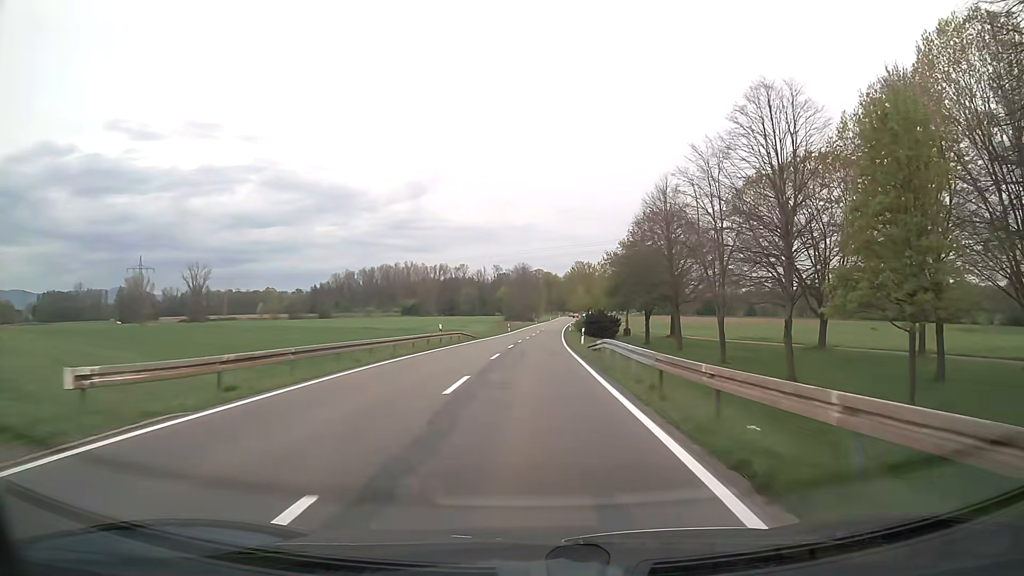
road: secondary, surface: asphalt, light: Day
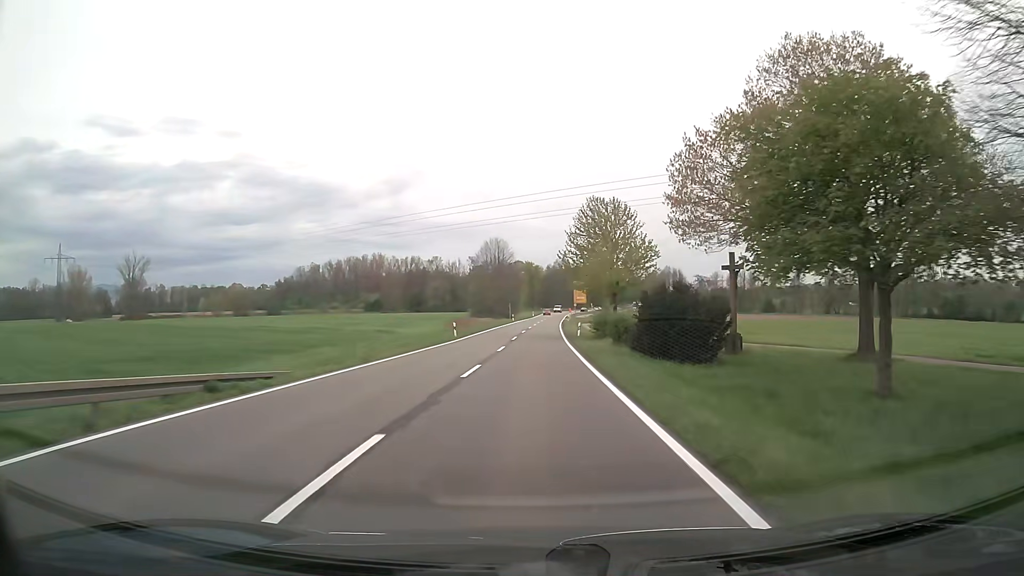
(+0.8, +44.4) m; +2°
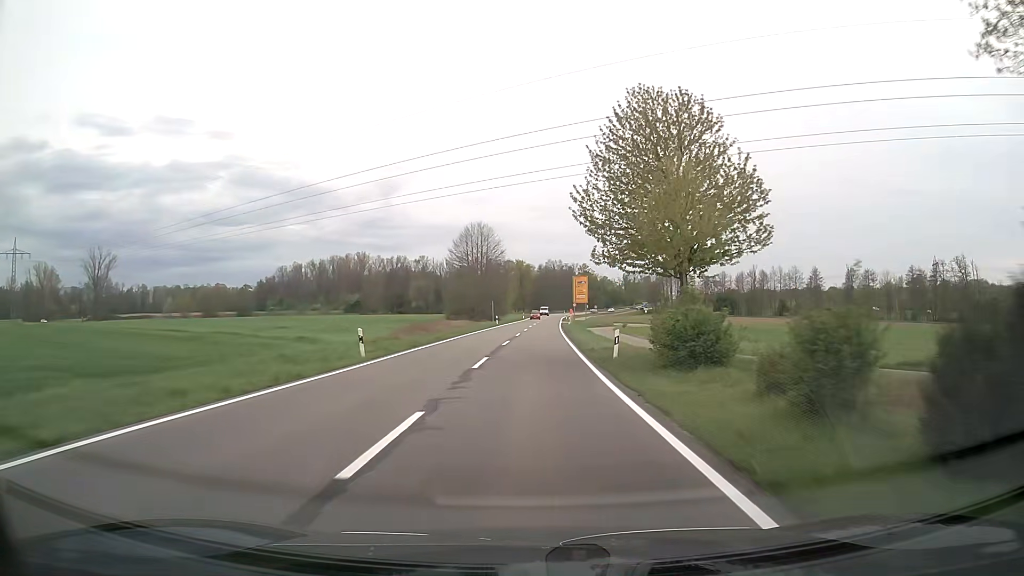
(+0.2, +22.4) m; +1°
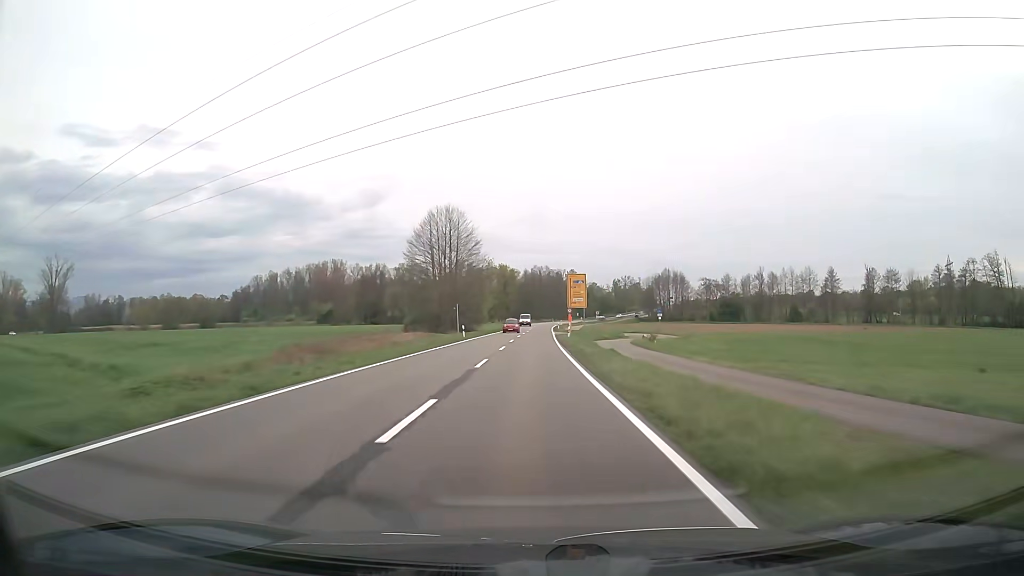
(+0.2, +22.5) m; +1°
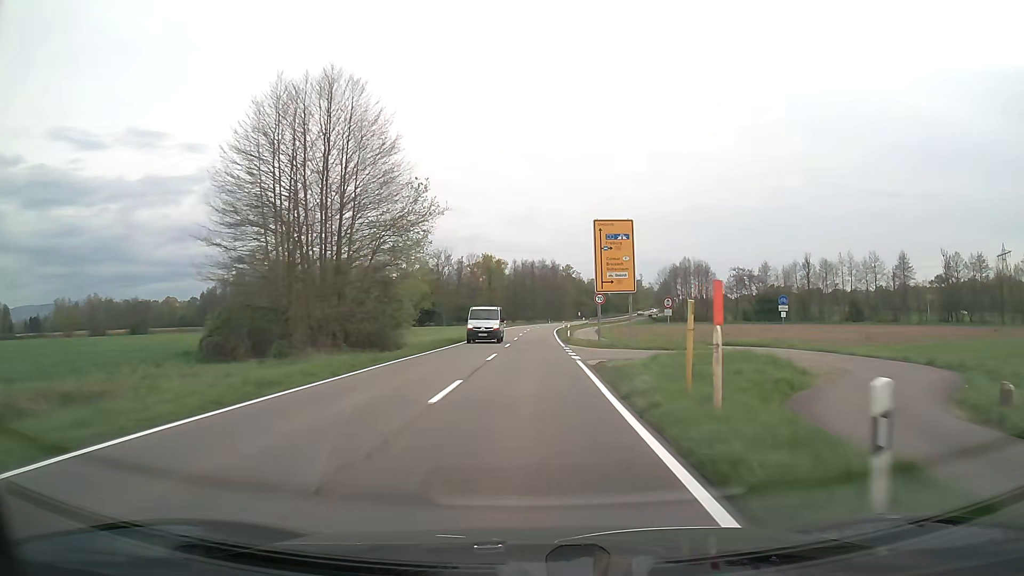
(+0.5, +44.9) m; +1°
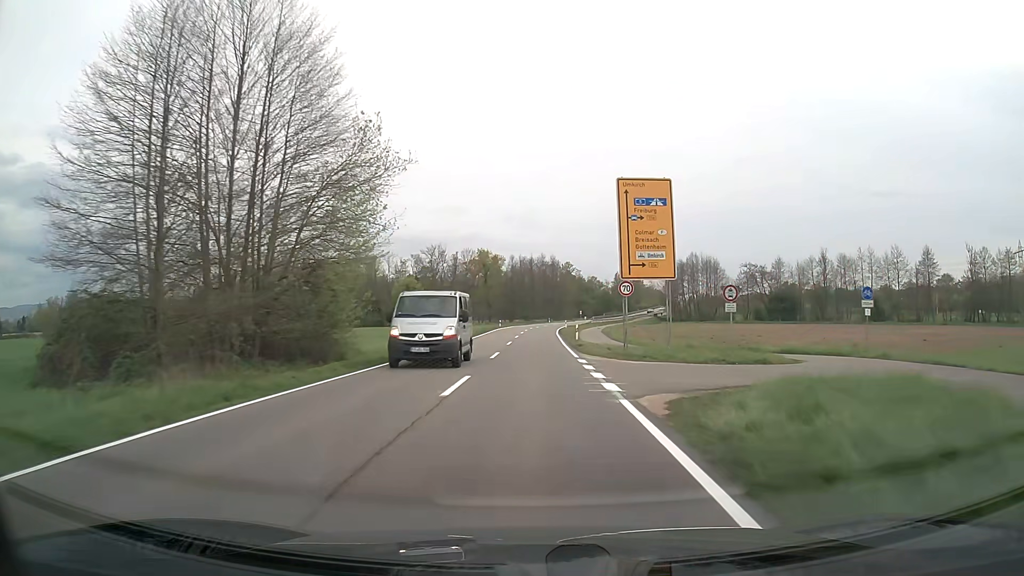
(0.0, +11.2) m; 0°
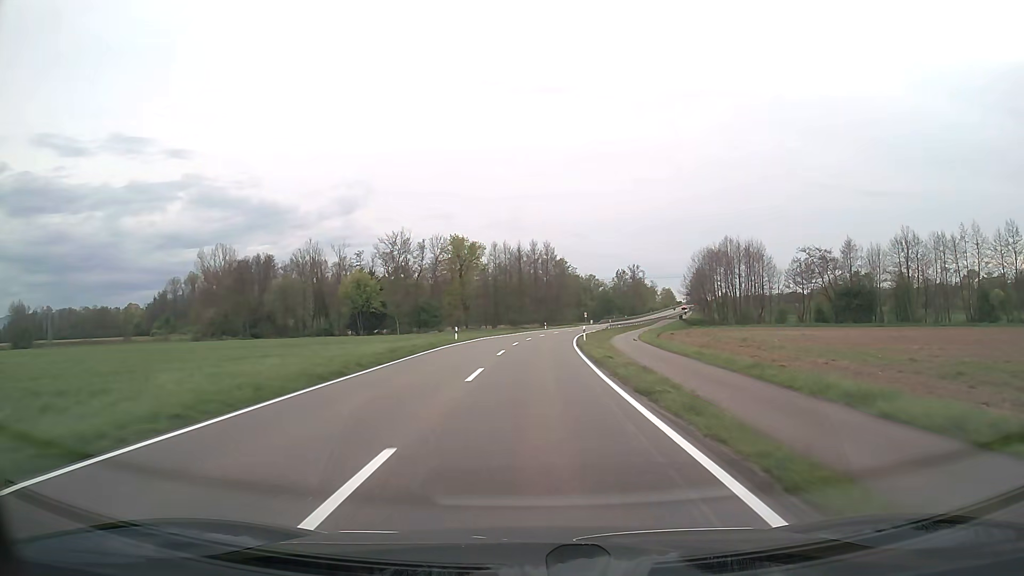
(+0.3, +44.7) m; +1°
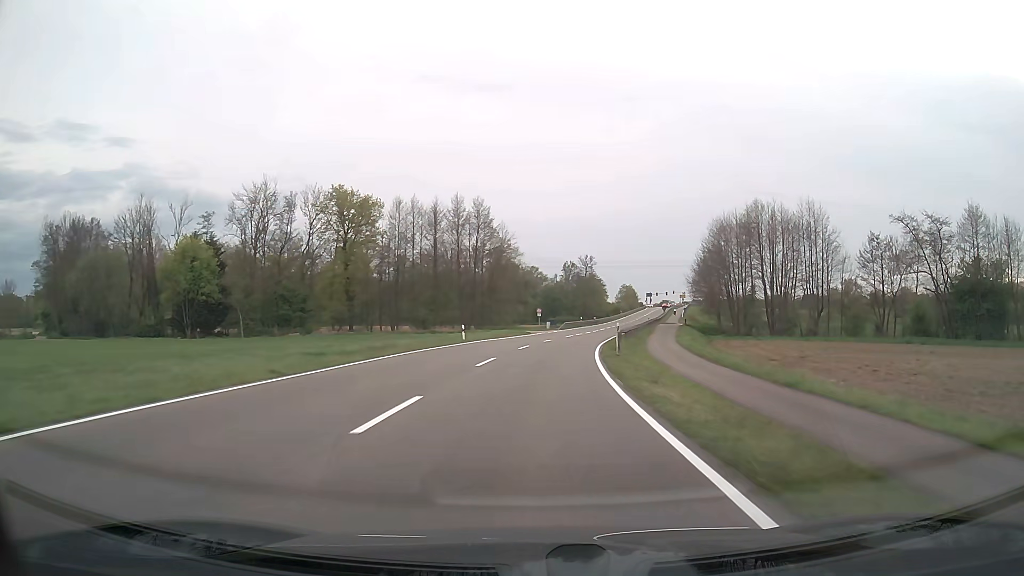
(+1.8, +55.2) m; +5°
(0, +10) (+1, +20) (+2, +30) (+3, +40) (+4, +50) (+6, +60) (+8, +69) (+10, +79) (+12, +89) (+15, +99) m
